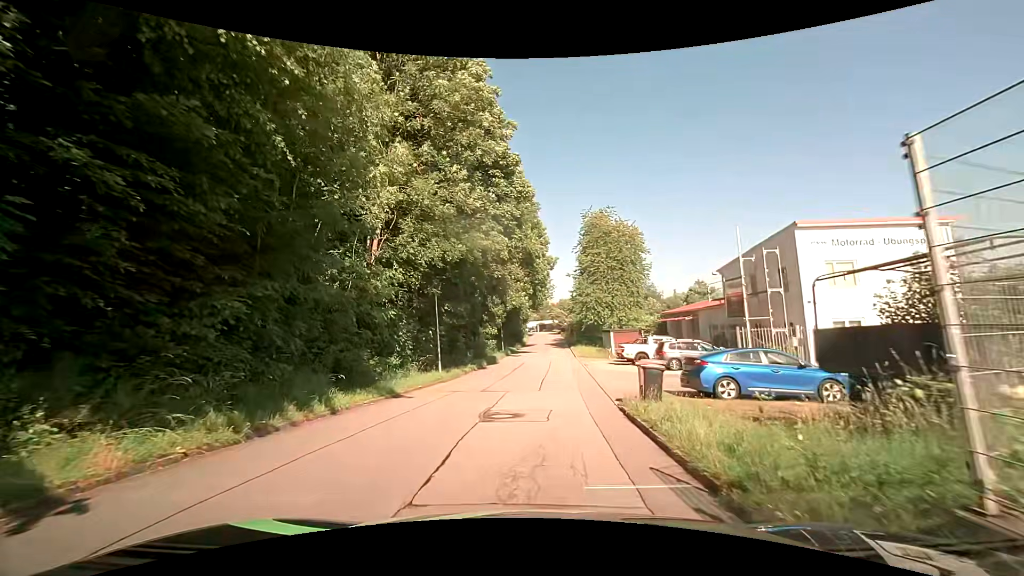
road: tertiary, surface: asphalt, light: Day
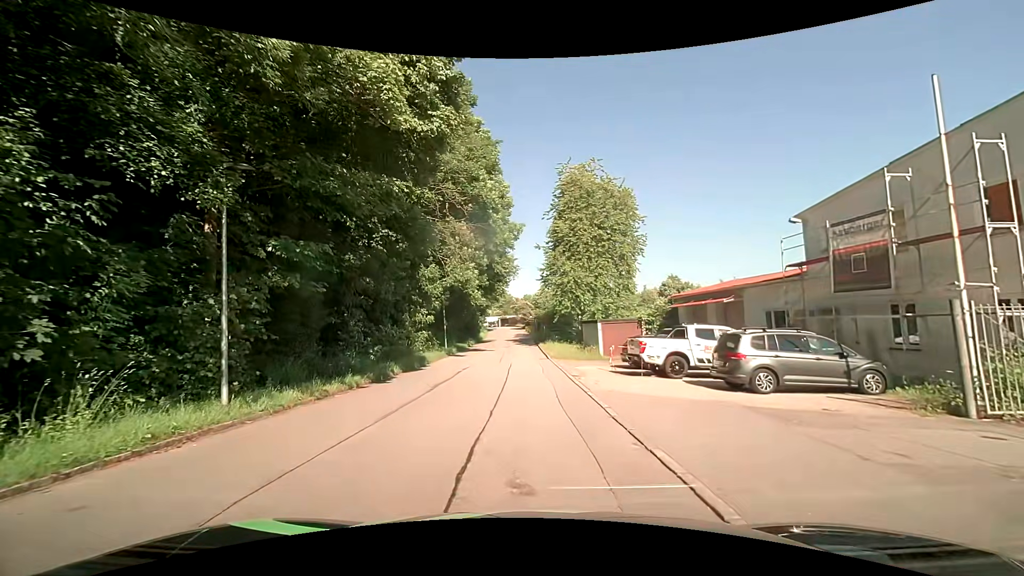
(+0.5, +14.3) m; +3°
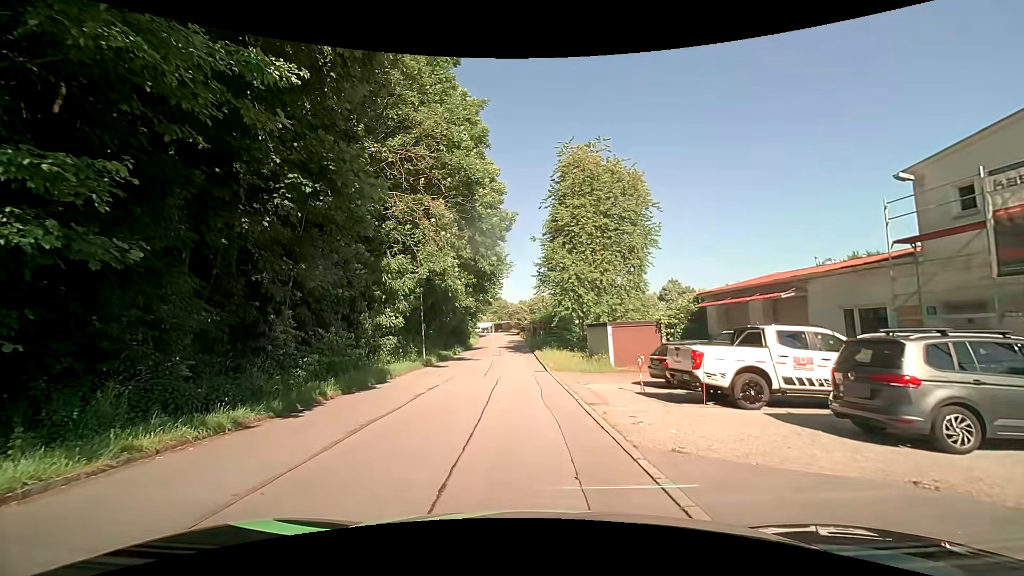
(+0.1, +5.9) m; +3°
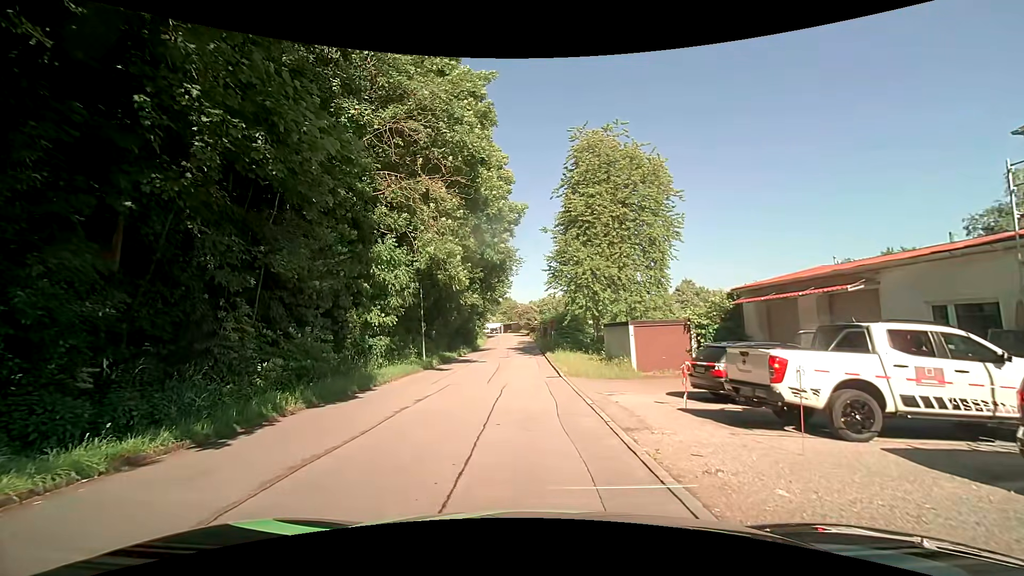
(-0.1, +2.9) m; -3°
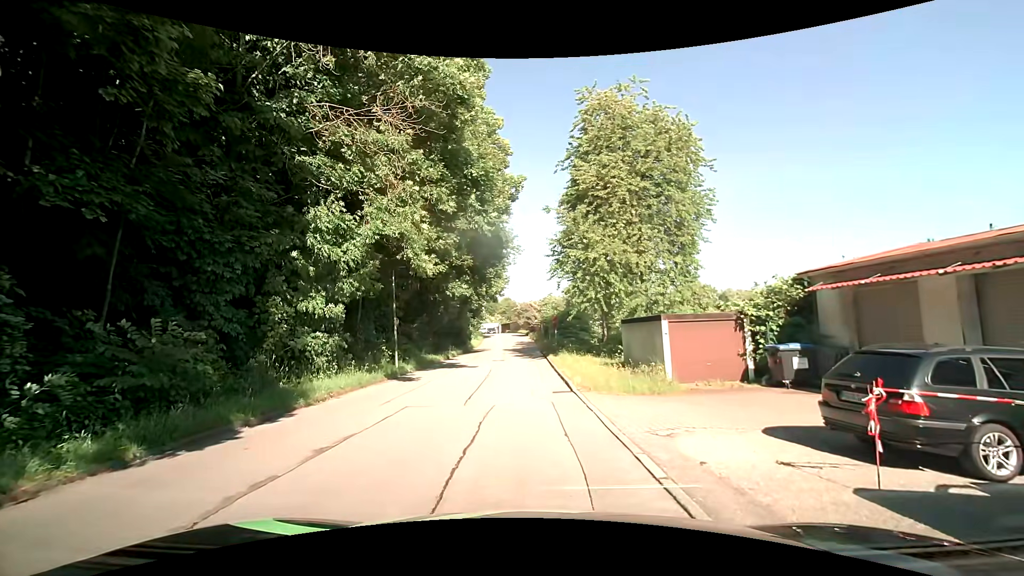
(0.0, +5.7) m; +3°
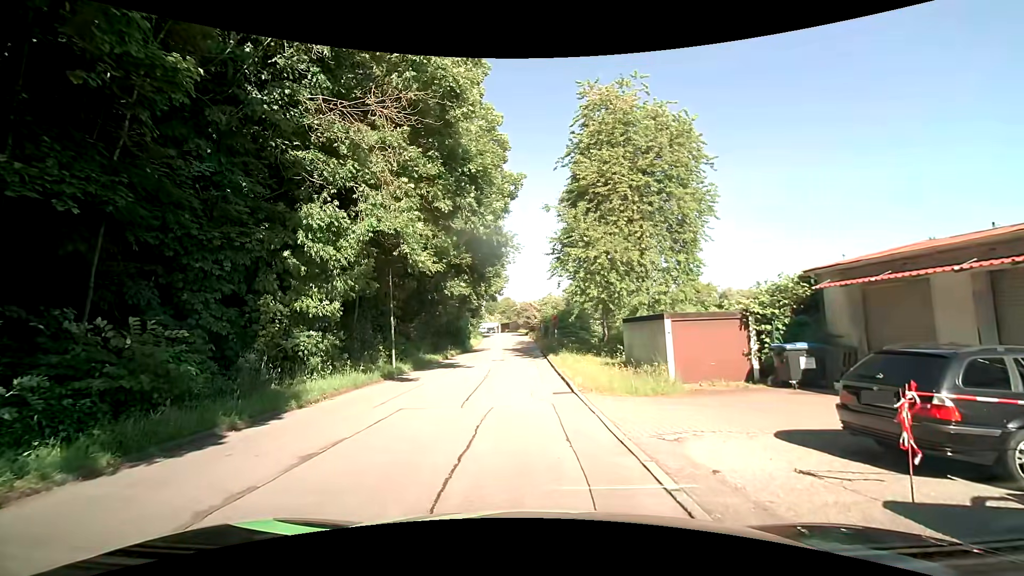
(0.0, +0.4) m; 0°
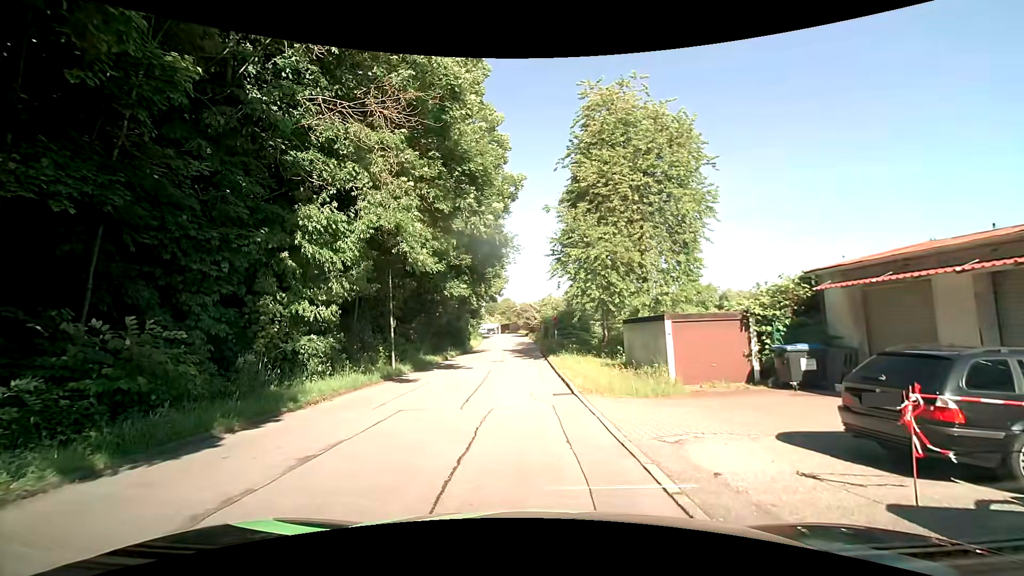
(0.0, +0.1) m; 0°
